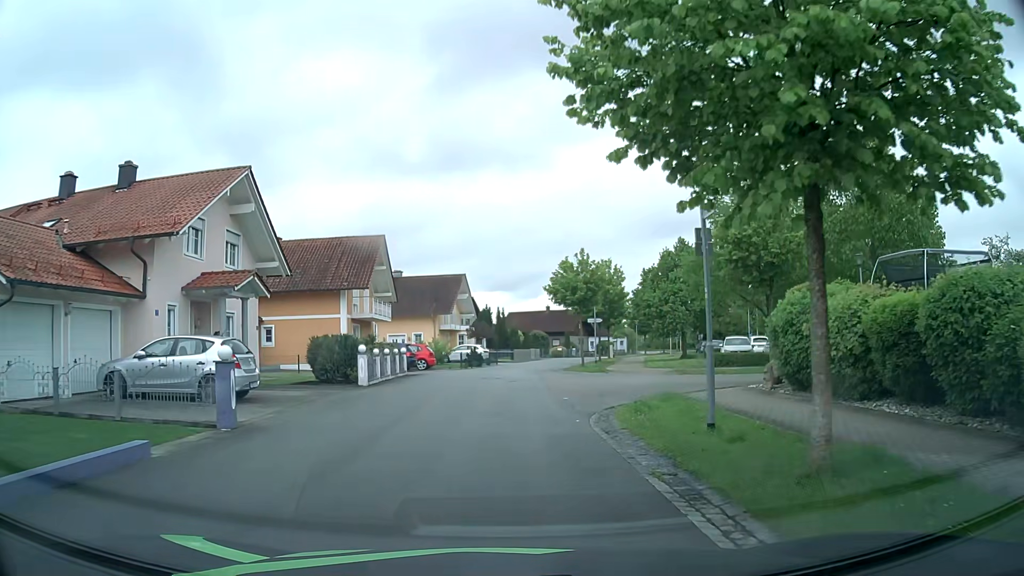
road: residential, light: Day
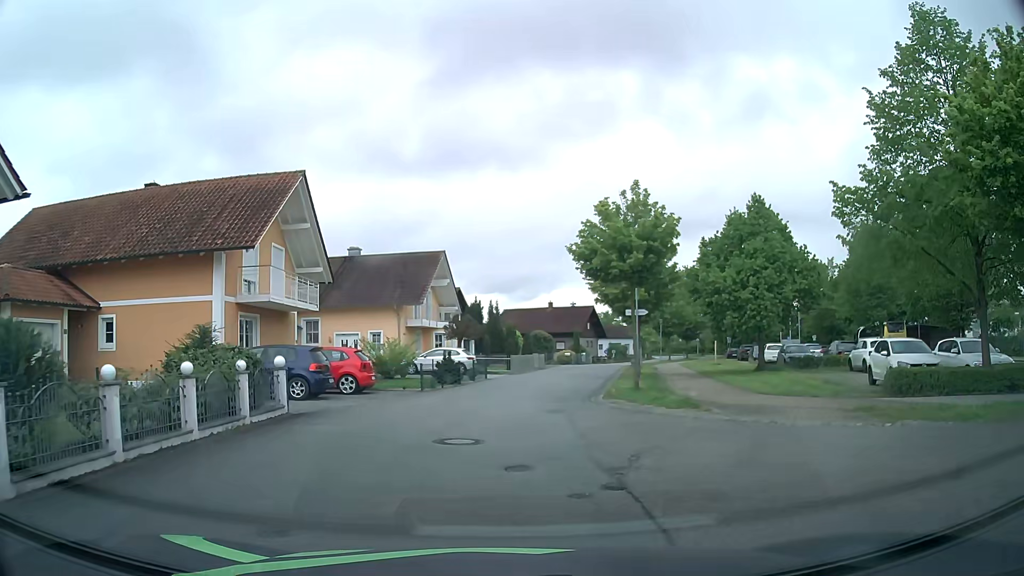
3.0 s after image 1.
(+0.1, +16.0) m; +1°
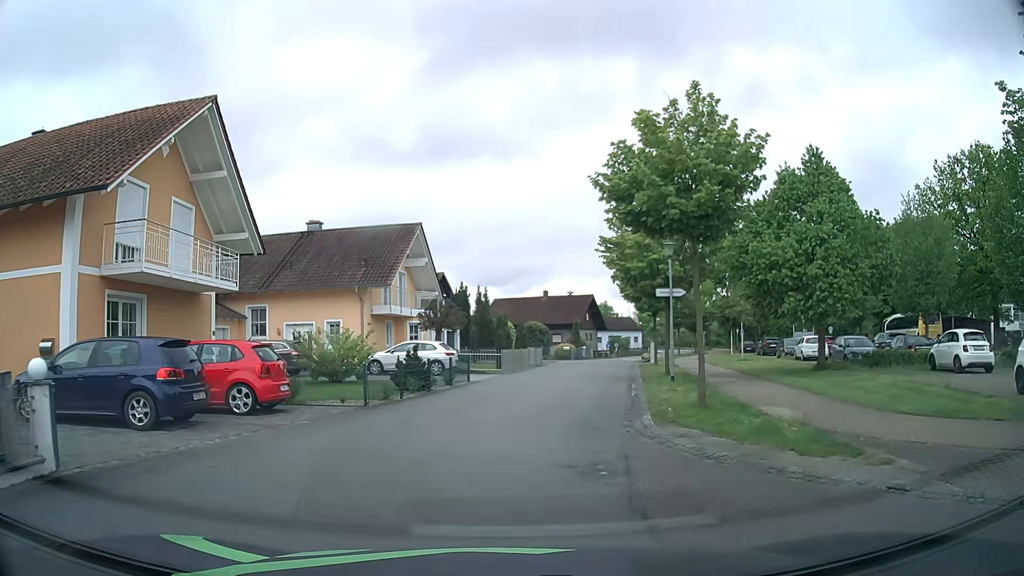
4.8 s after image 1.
(0.0, +7.9) m; +1°
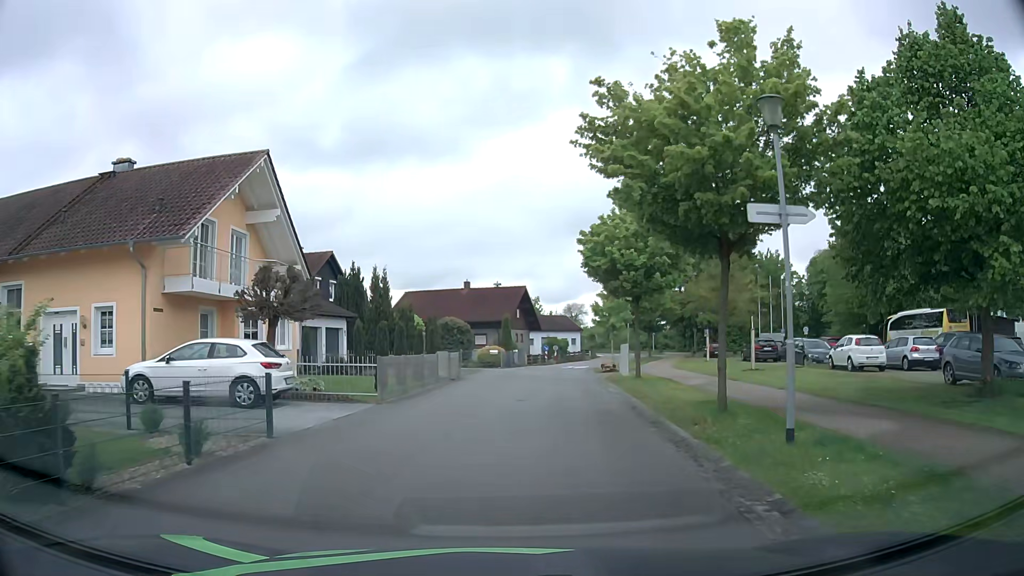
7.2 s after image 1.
(+0.7, +14.5) m; +5°
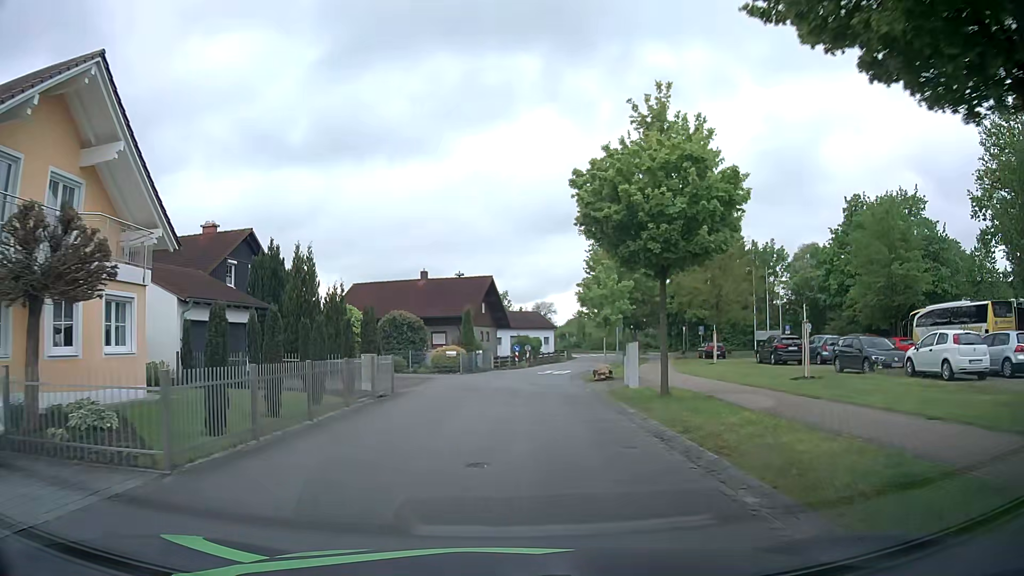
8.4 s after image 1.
(+0.4, +9.0) m; +4°
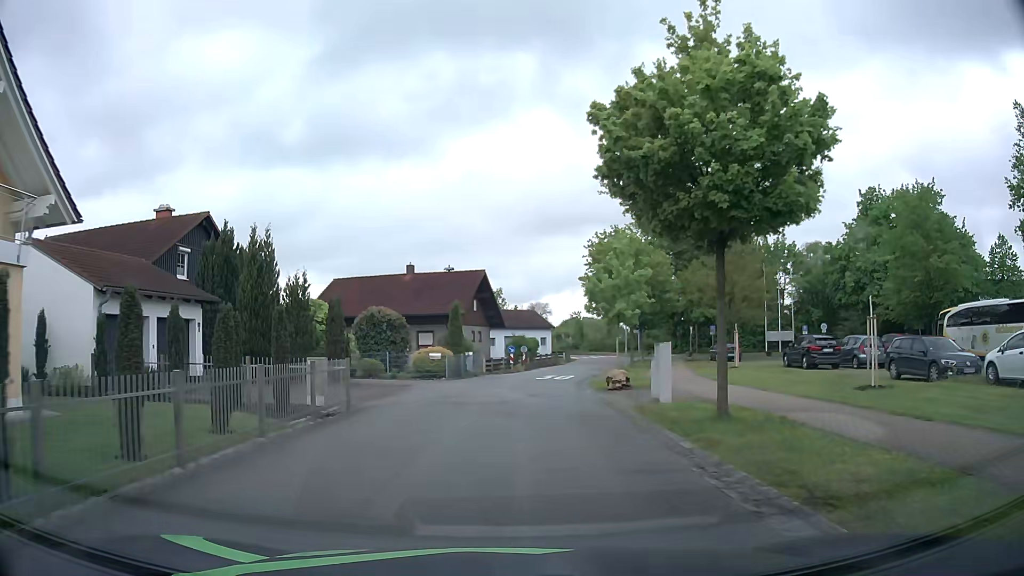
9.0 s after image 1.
(0.0, +4.9) m; 0°
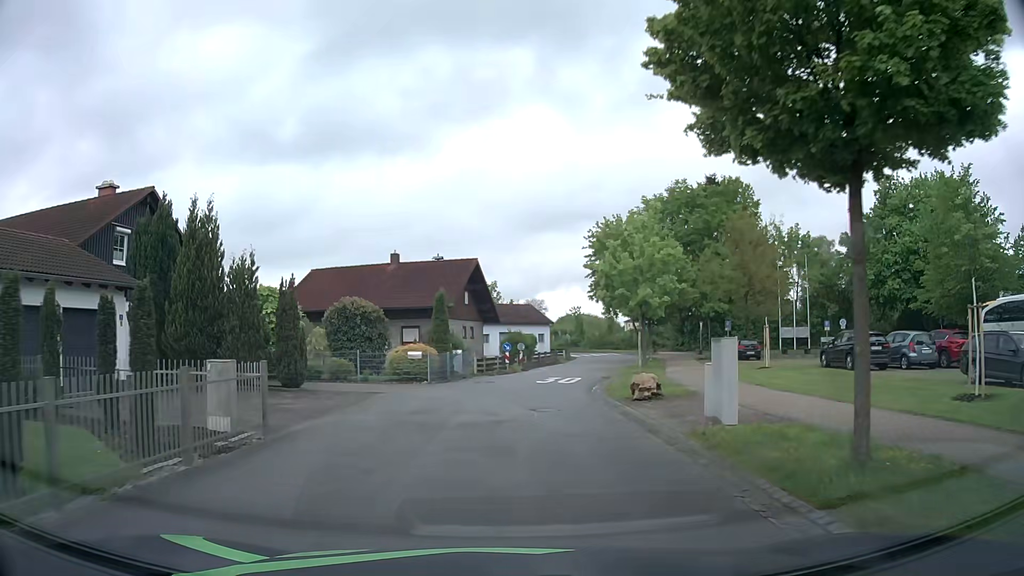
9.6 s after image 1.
(+0.1, +4.9) m; +1°
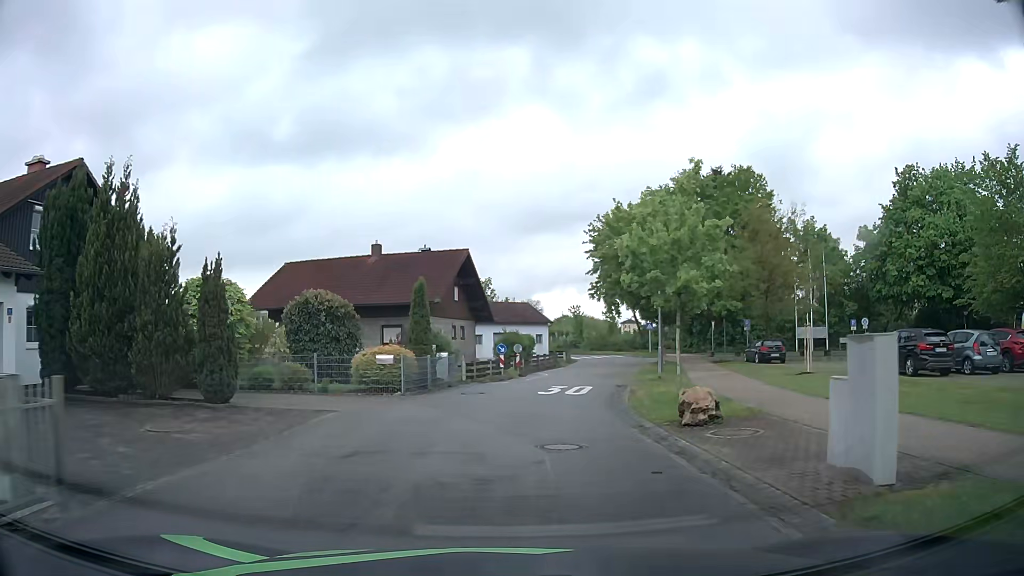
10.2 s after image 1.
(0.0, +4.9) m; 0°
